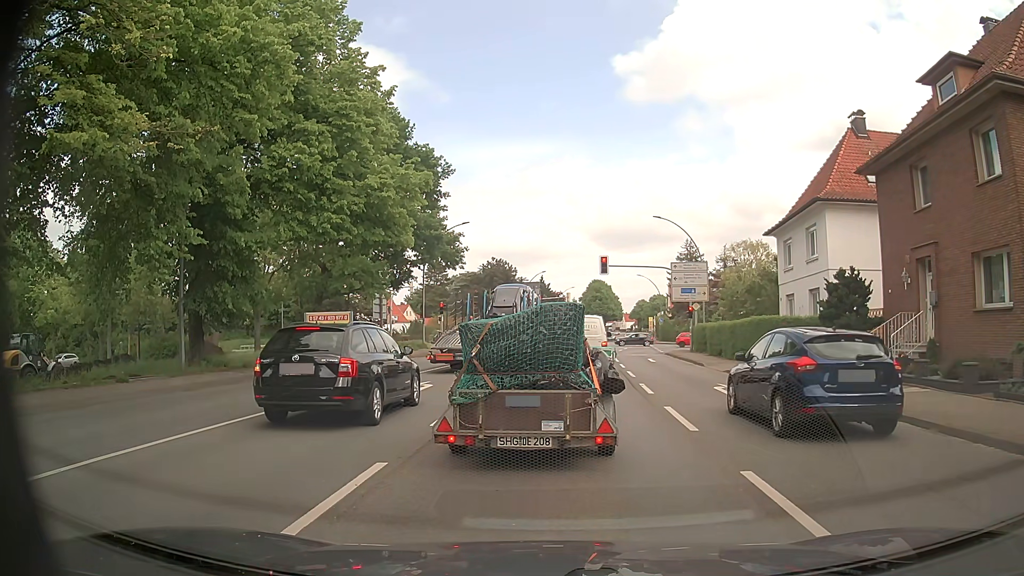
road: primary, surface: asphalt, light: Day
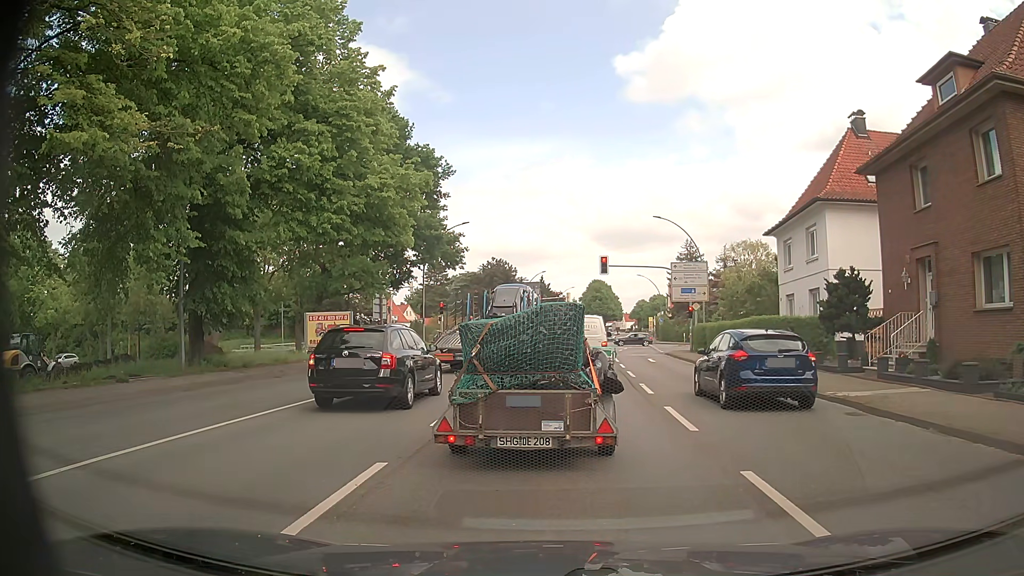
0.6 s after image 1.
(0.0, 0.0) m; 0°
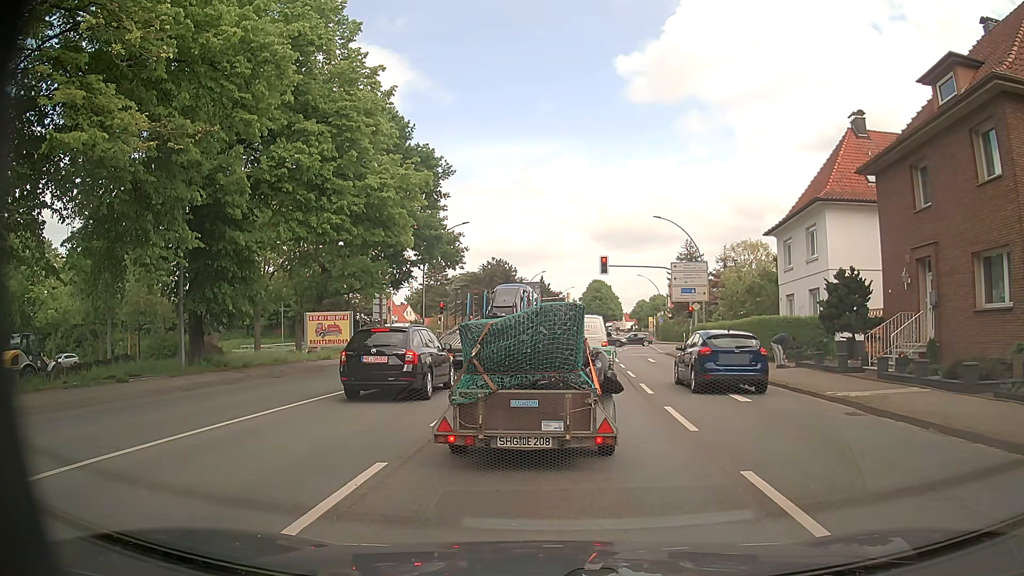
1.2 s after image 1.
(0.0, 0.0) m; 0°
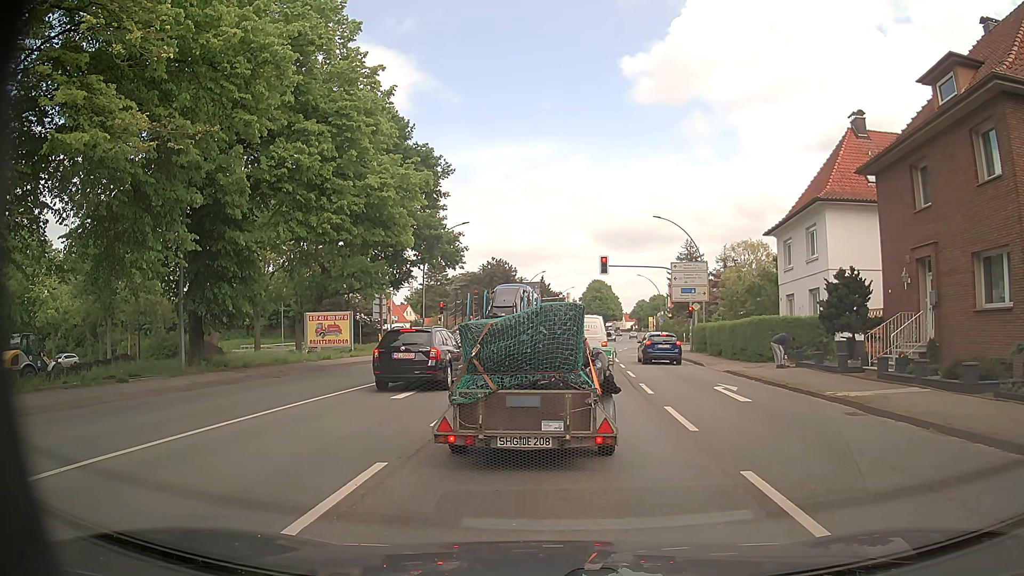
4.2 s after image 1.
(0.0, 0.0) m; 0°
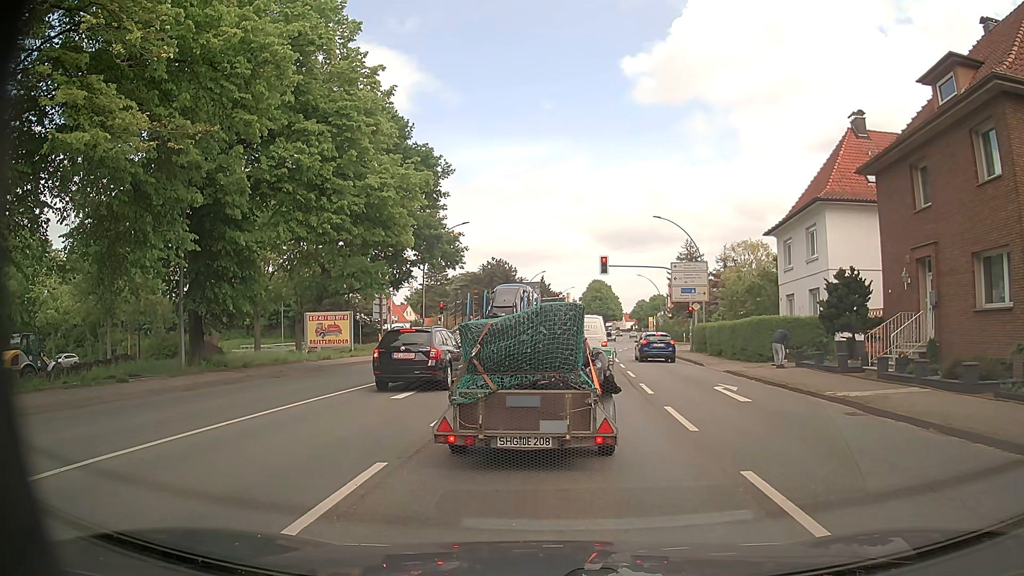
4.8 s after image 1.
(0.0, 0.0) m; 0°
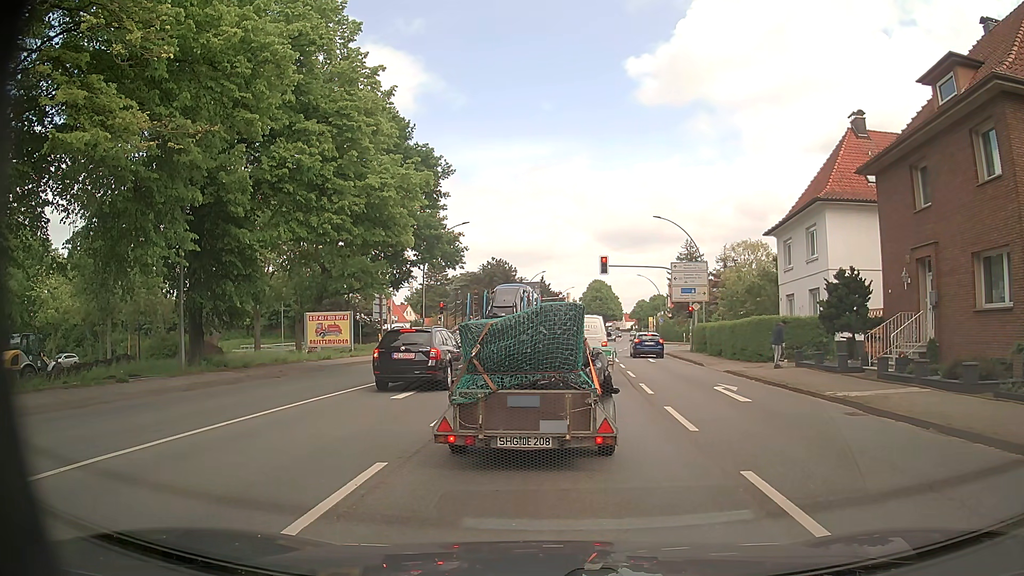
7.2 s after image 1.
(0.0, 0.0) m; 0°
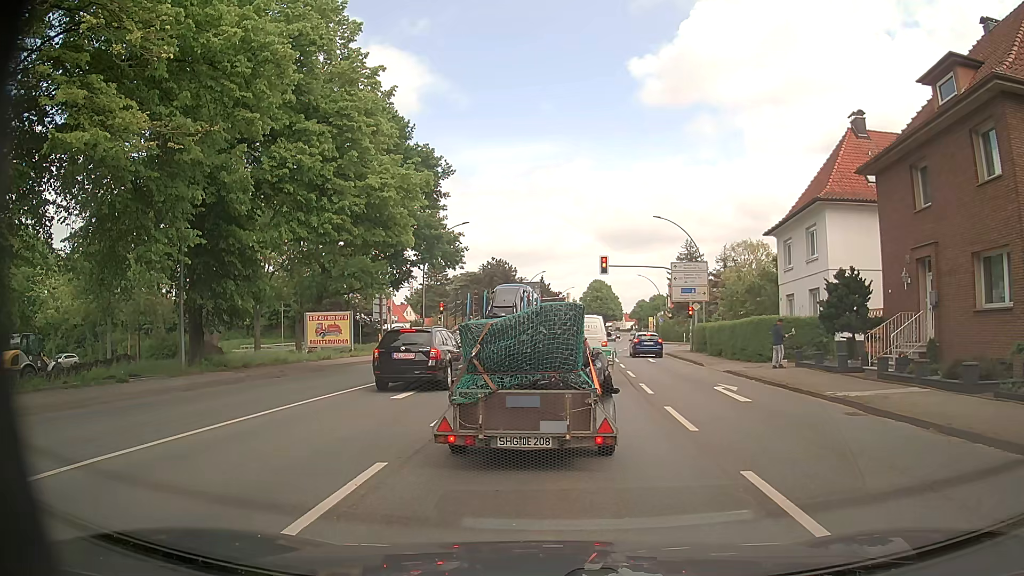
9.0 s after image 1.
(0.0, 0.0) m; 0°
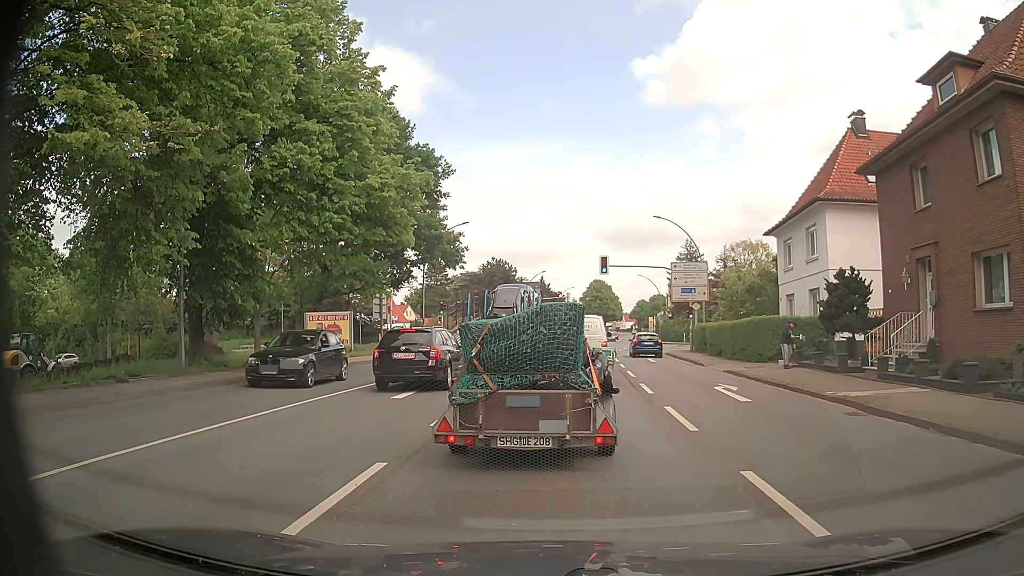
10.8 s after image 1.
(0.0, 0.0) m; 0°
